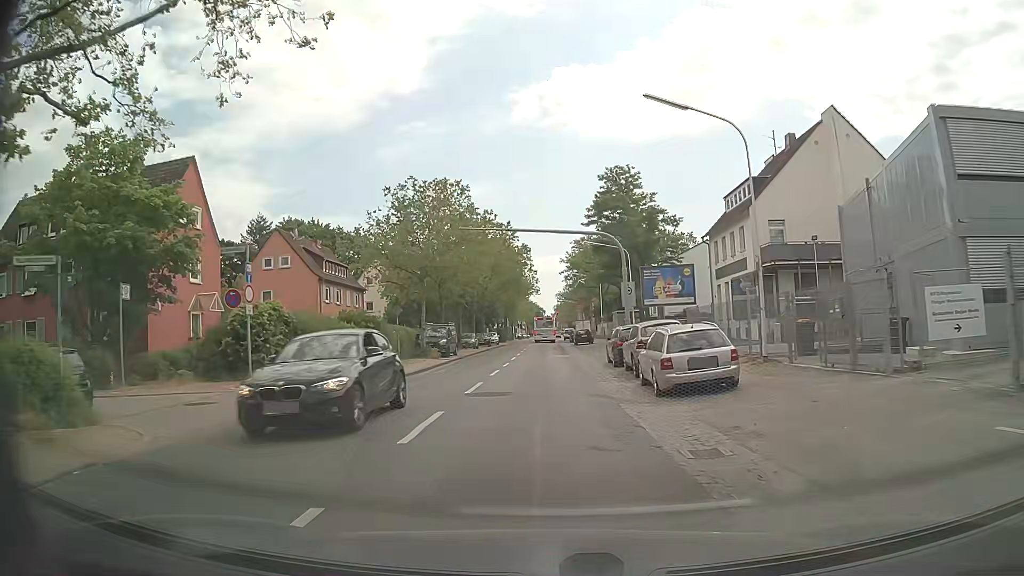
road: secondary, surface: asphalt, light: Day
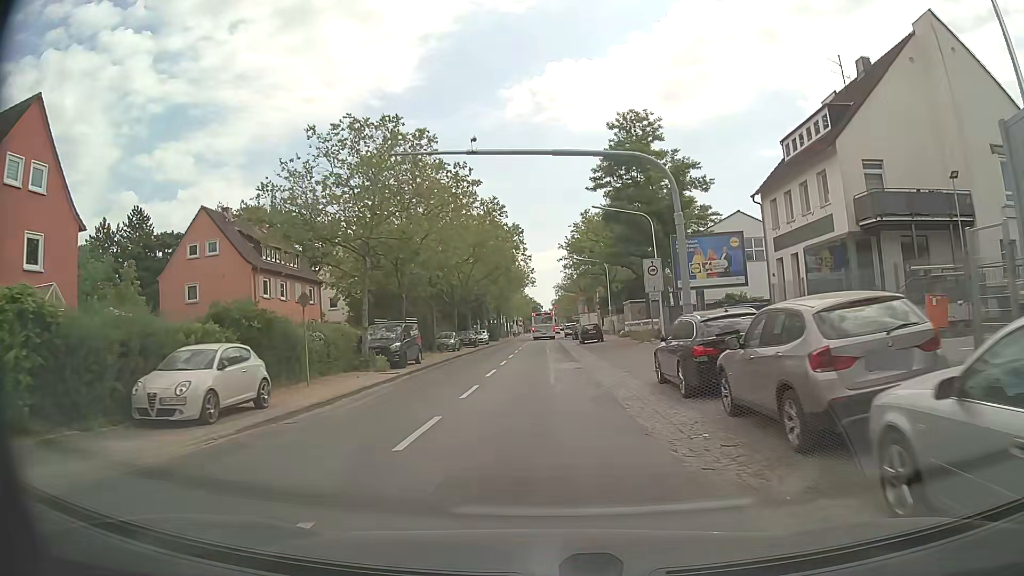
(+0.2, +12.9) m; 0°
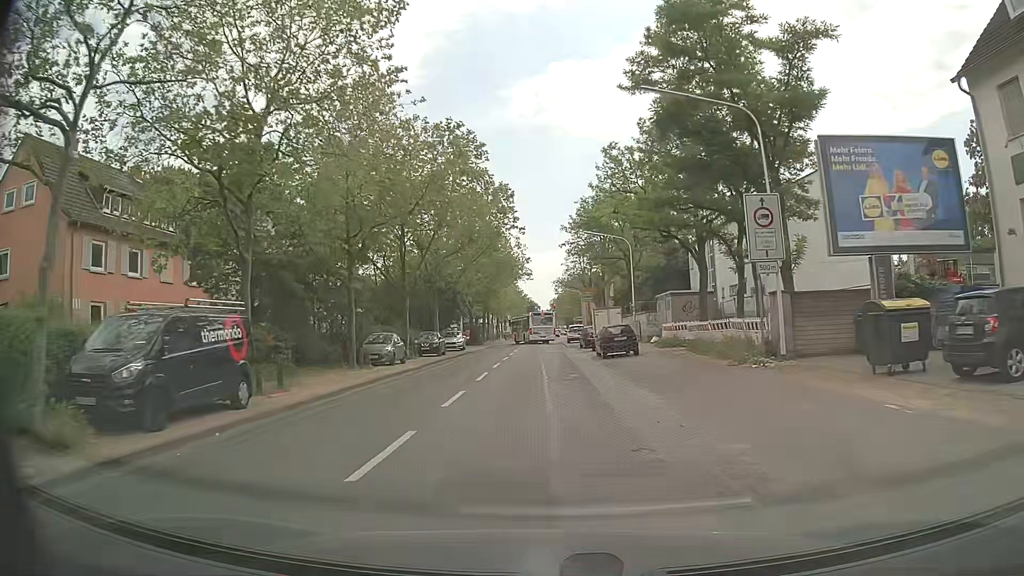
(+0.2, +19.6) m; +1°
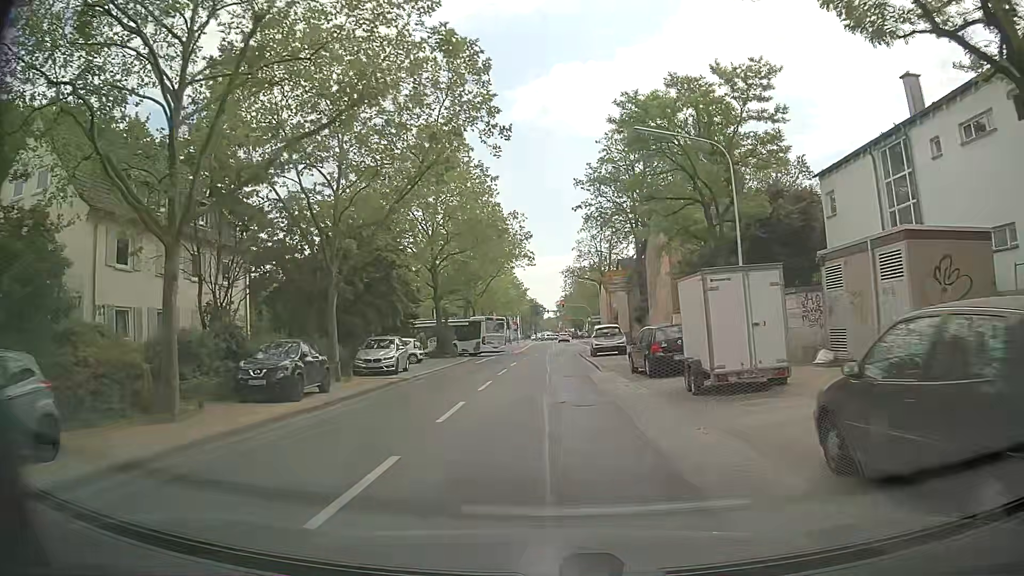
(-0.1, +25.6) m; -1°
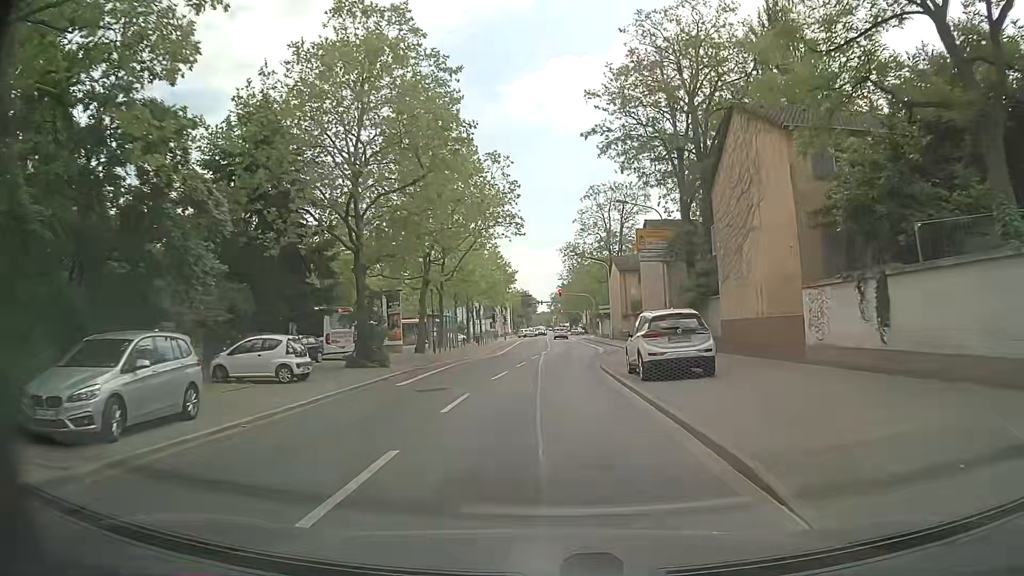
(+0.1, +19.1) m; +1°
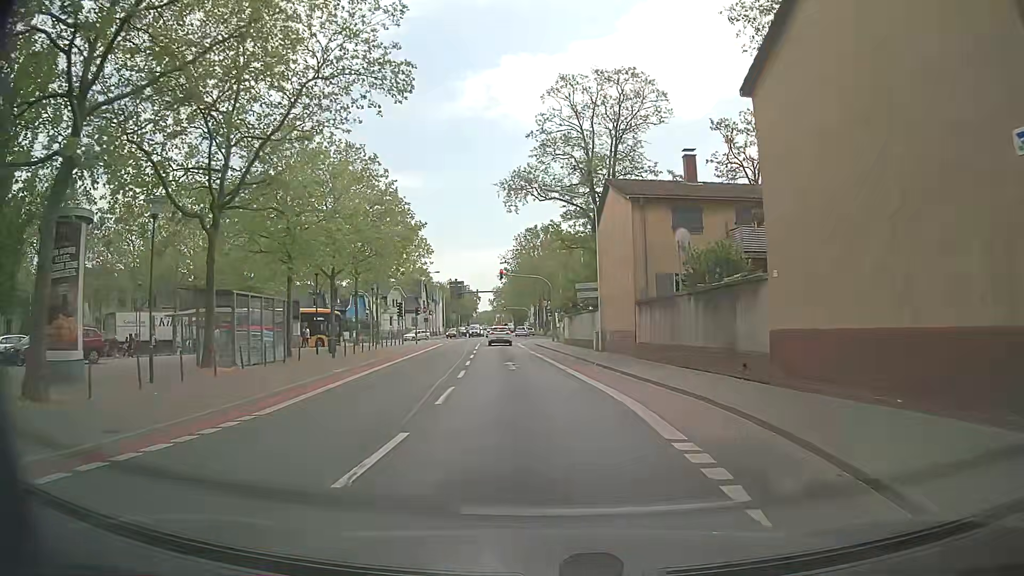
(+1.0, +31.5) m; +4°
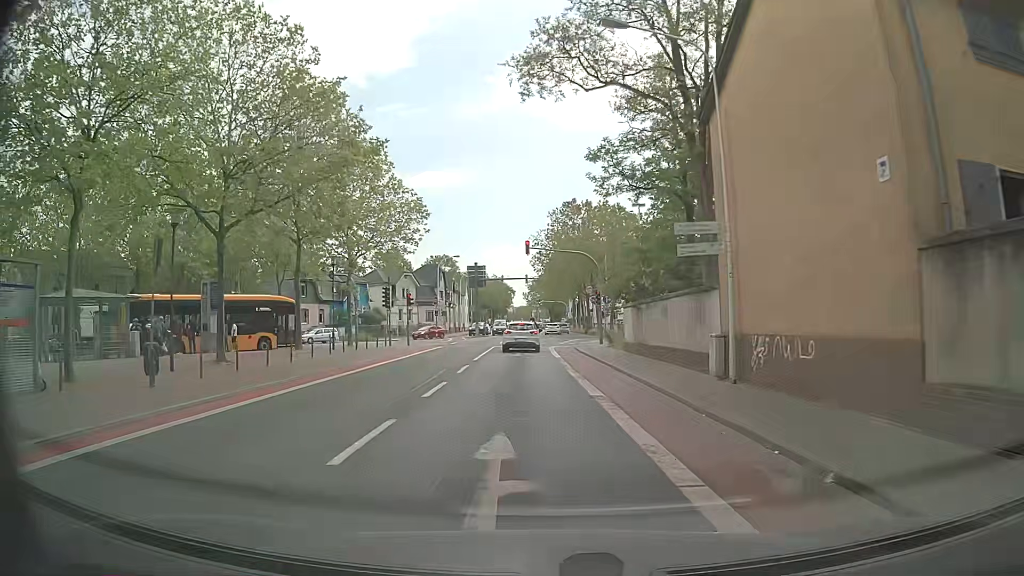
(0.0, +17.6) m; -3°
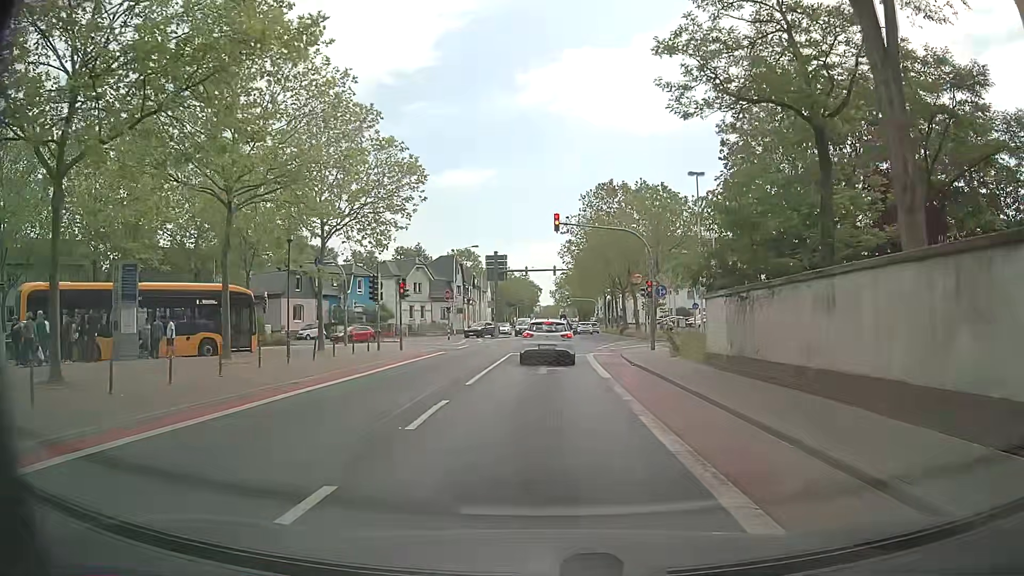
(-0.2, +9.9) m; -2°
